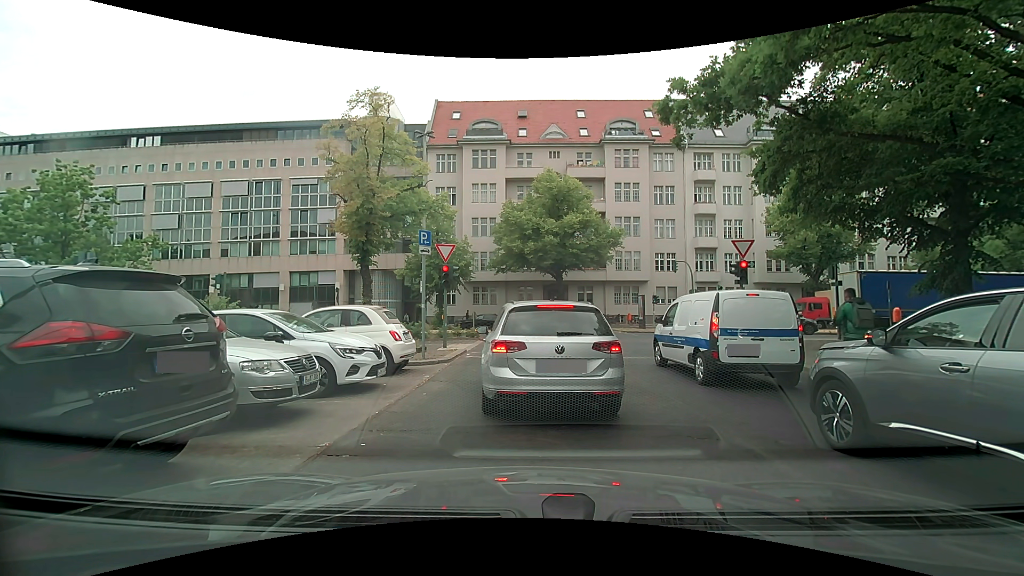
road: tertiary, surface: asphalt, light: Day
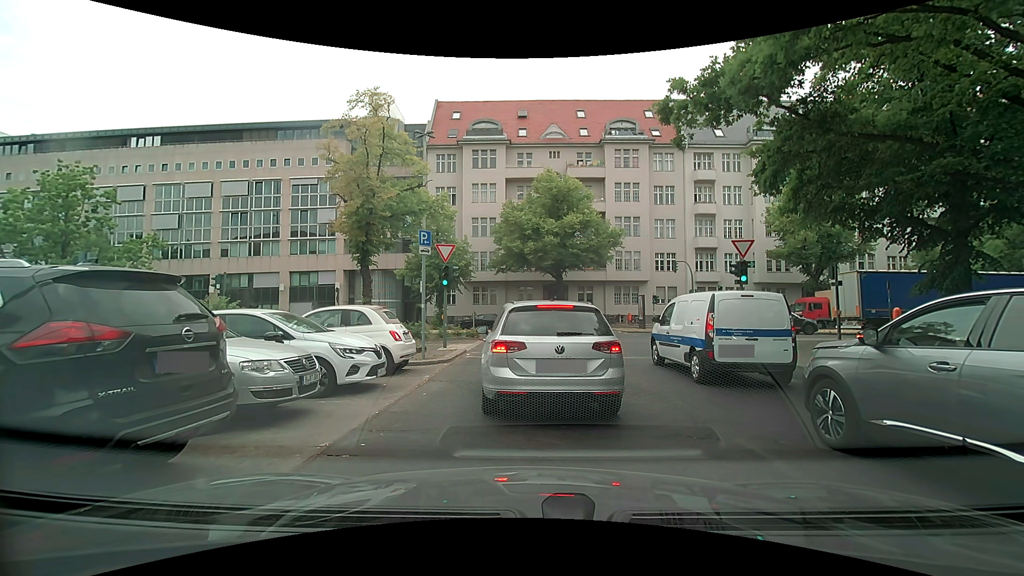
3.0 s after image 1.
(0.0, 0.0) m; 0°
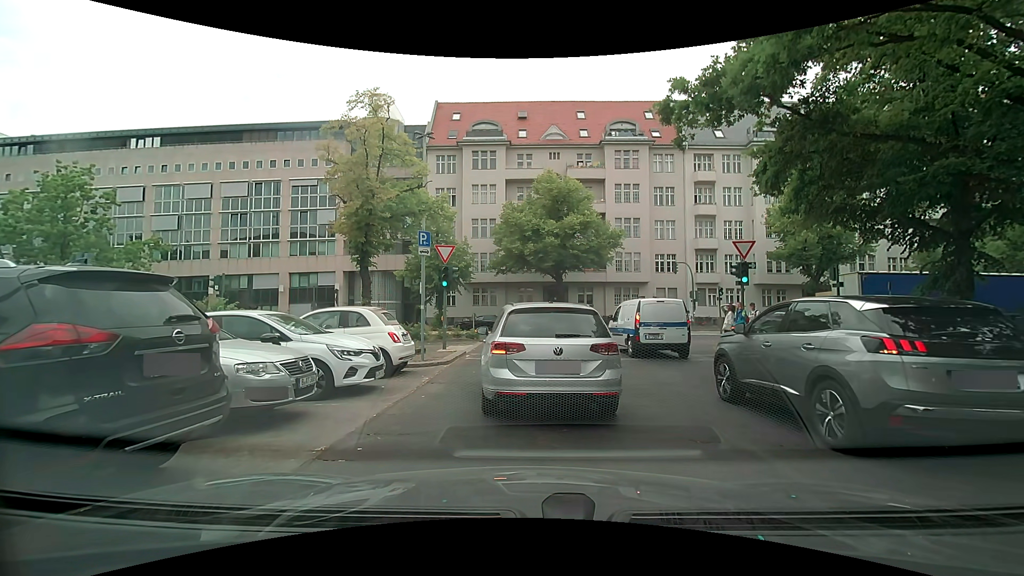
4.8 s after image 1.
(0.0, +0.1) m; 0°
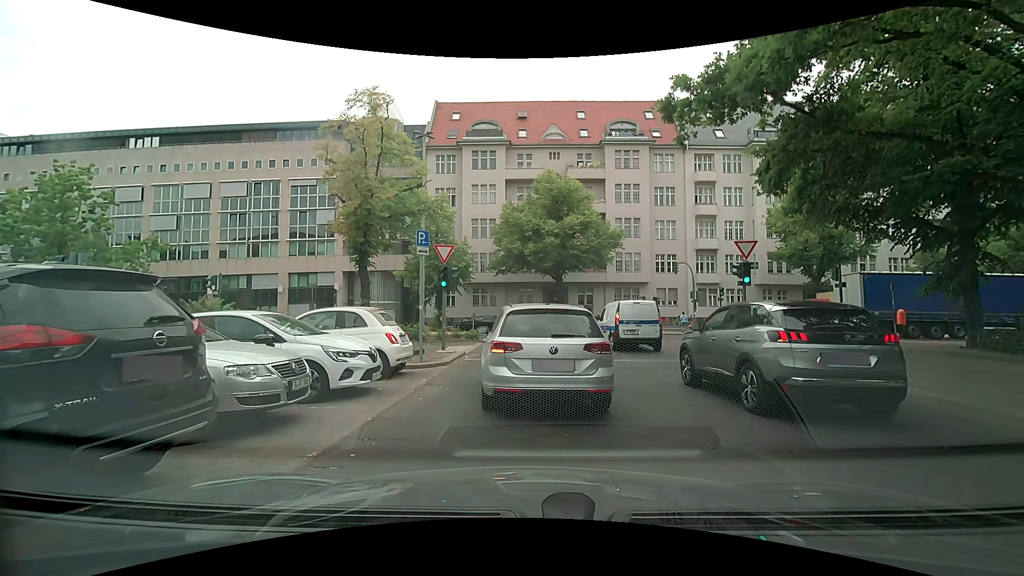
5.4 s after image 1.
(0.0, +0.2) m; 0°
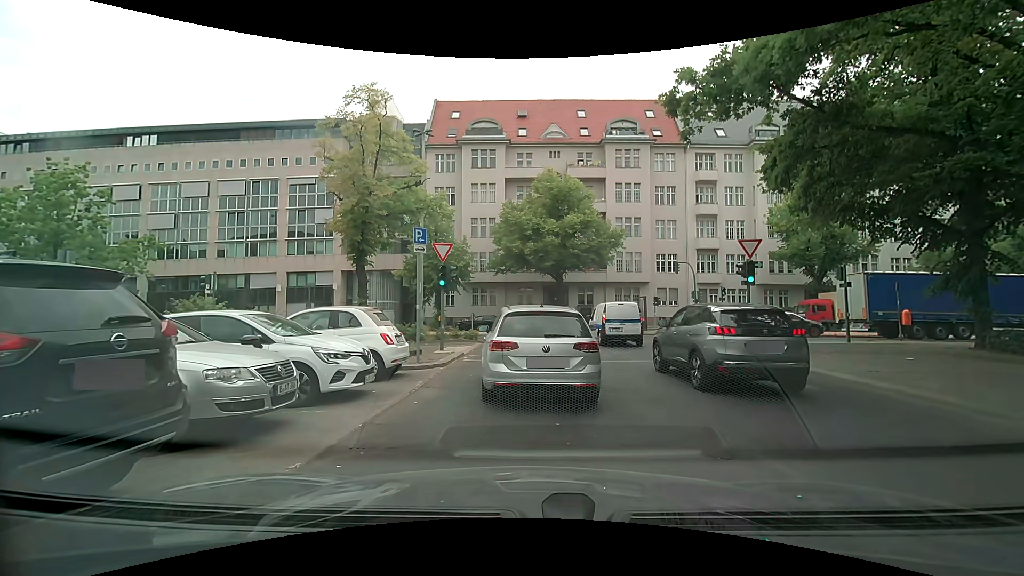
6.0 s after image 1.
(0.0, +0.4) m; 0°
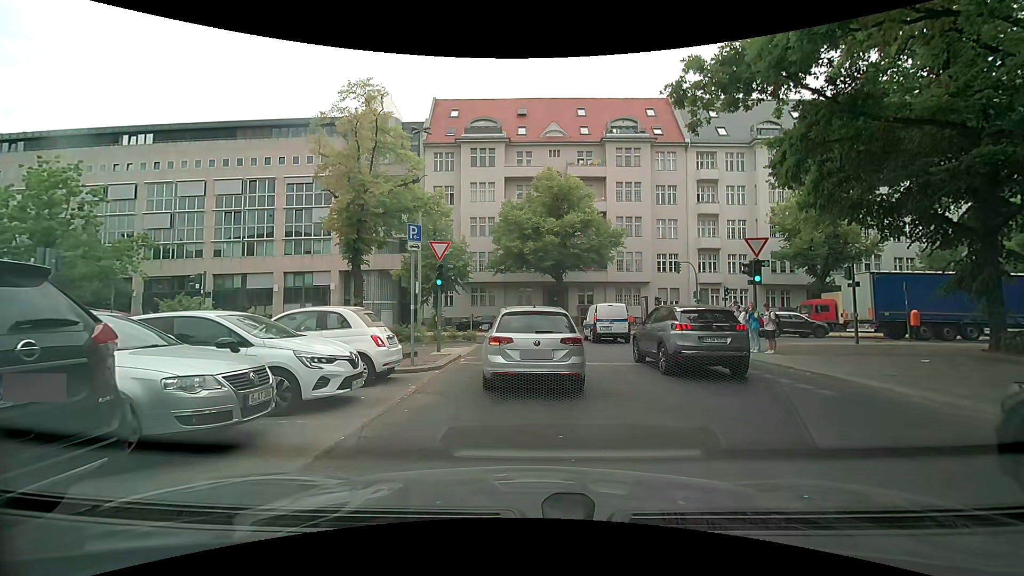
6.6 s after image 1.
(0.0, +0.6) m; 0°
